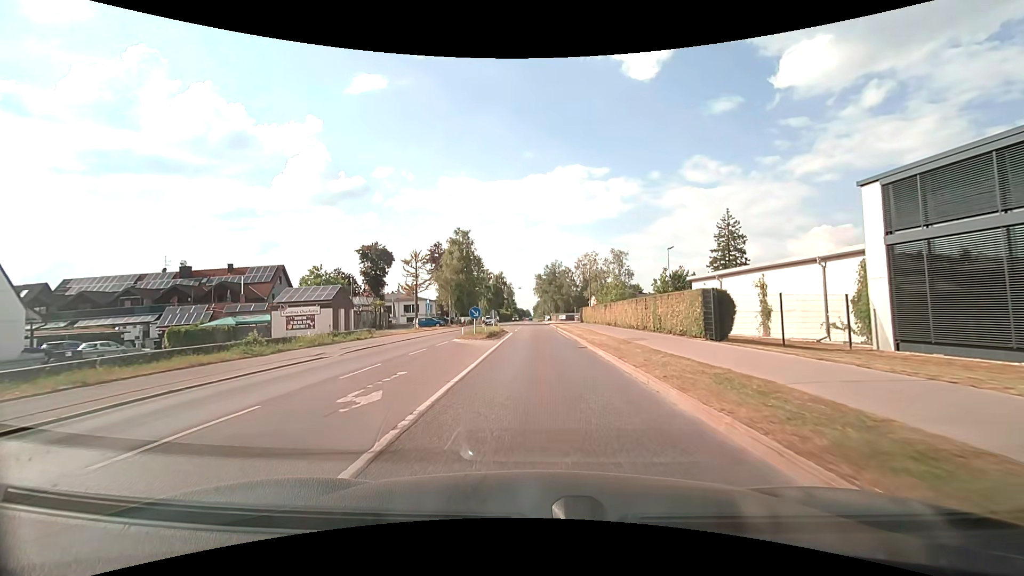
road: secondary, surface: asphalt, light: Day
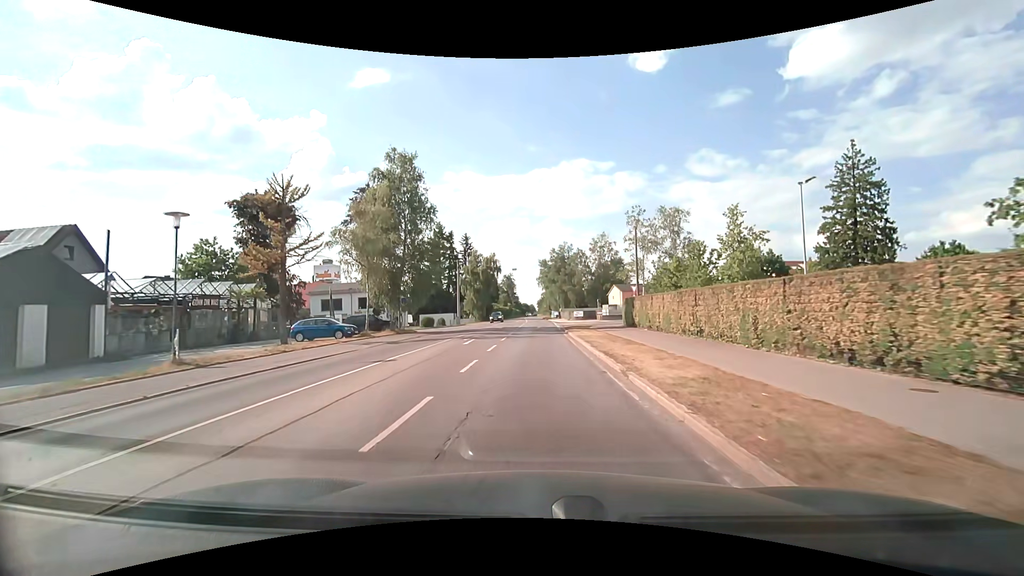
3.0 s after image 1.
(0.0, +34.0) m; -1°
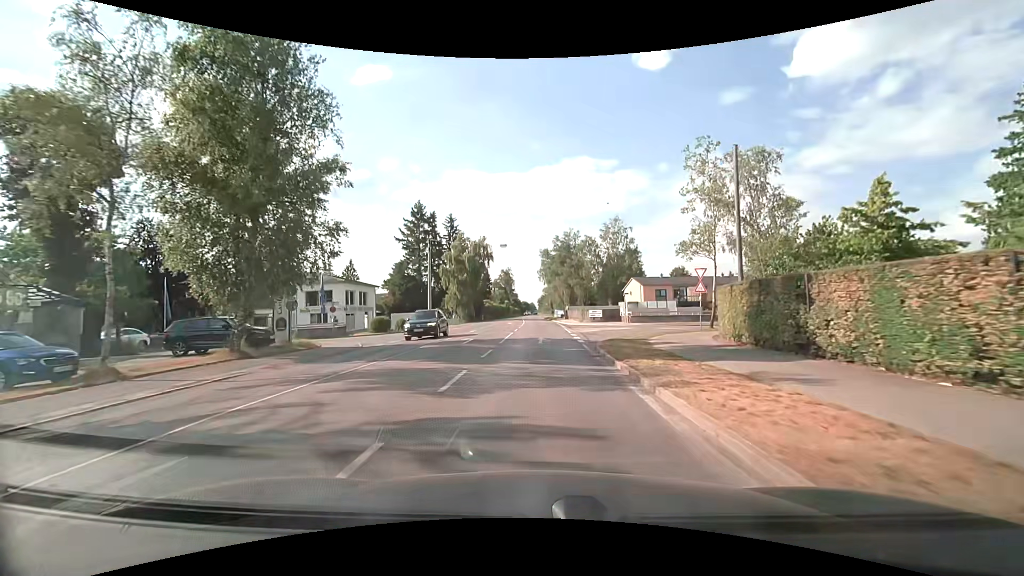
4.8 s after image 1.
(-0.1, +20.9) m; 0°
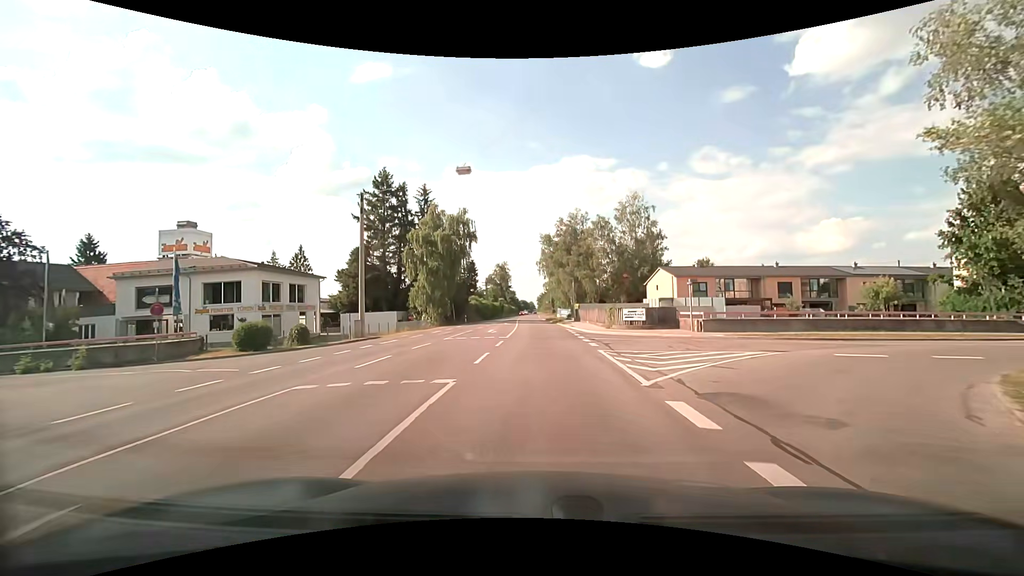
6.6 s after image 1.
(-0.1, +21.3) m; 0°
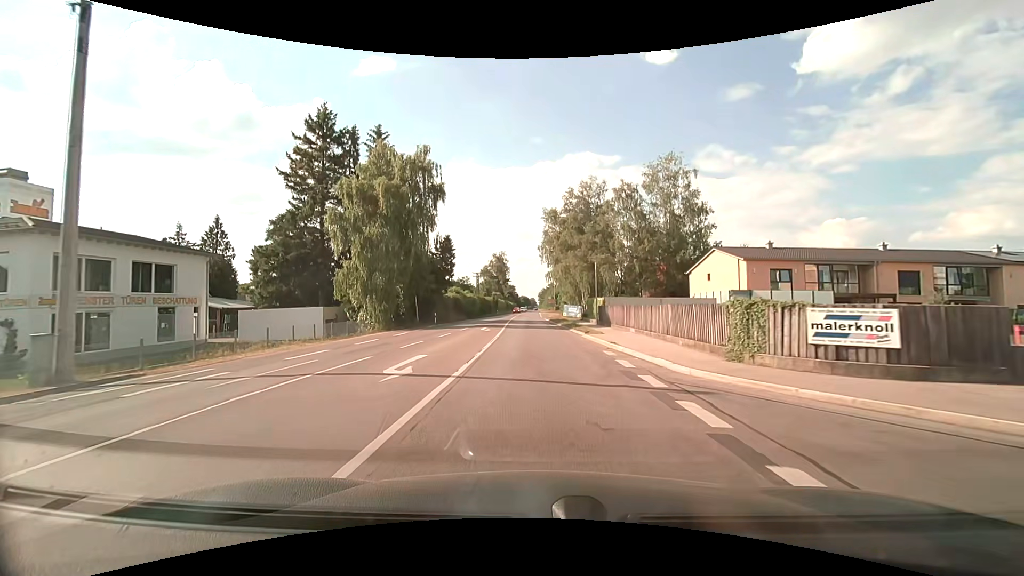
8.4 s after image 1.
(0.0, +21.6) m; 0°
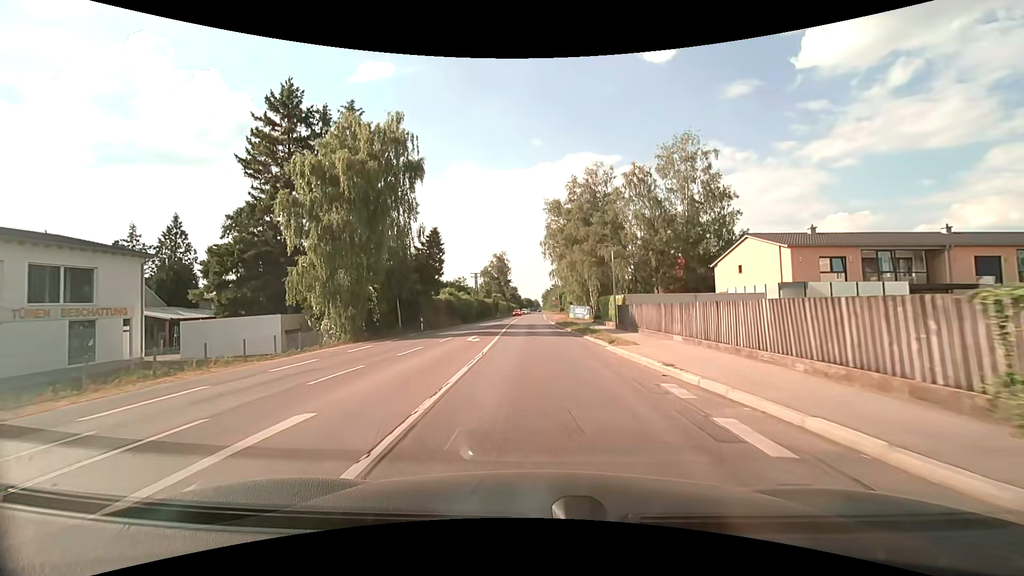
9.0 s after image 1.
(0.0, +7.2) m; -1°
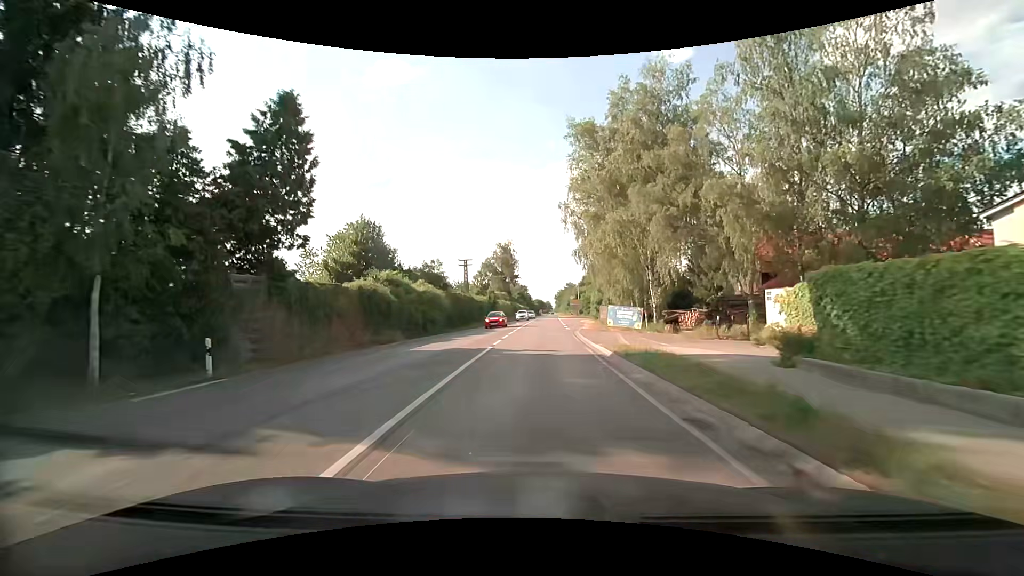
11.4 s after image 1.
(-0.5, +28.8) m; -2°
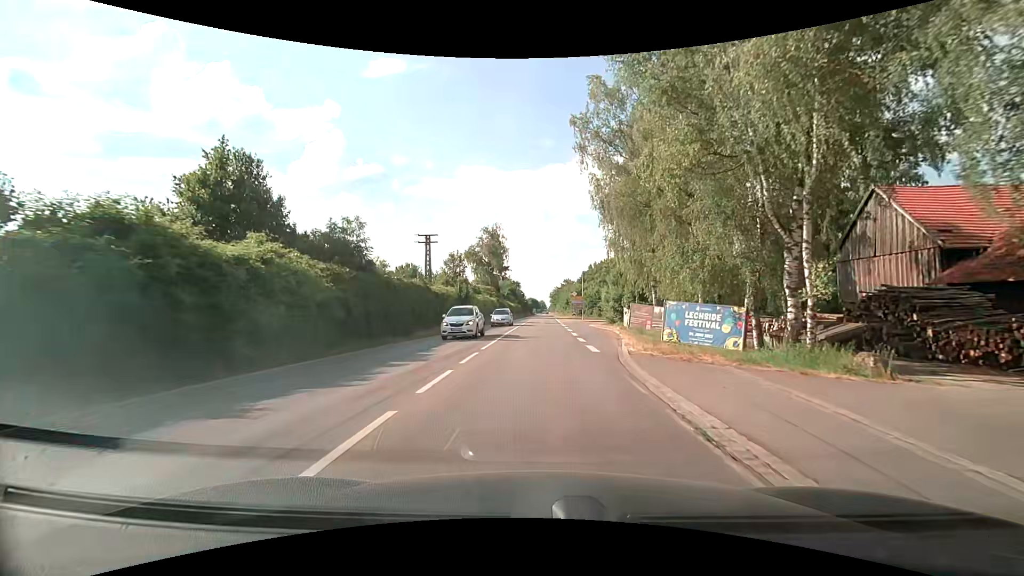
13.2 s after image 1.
(+0.2, +21.5) m; +1°
(0, +10) (0, +20) (0, +30) (0, +40) (+1, +50) (+1, +60) (+1, +70) (+2, +80) (+2, +90) (+2, +100) m
